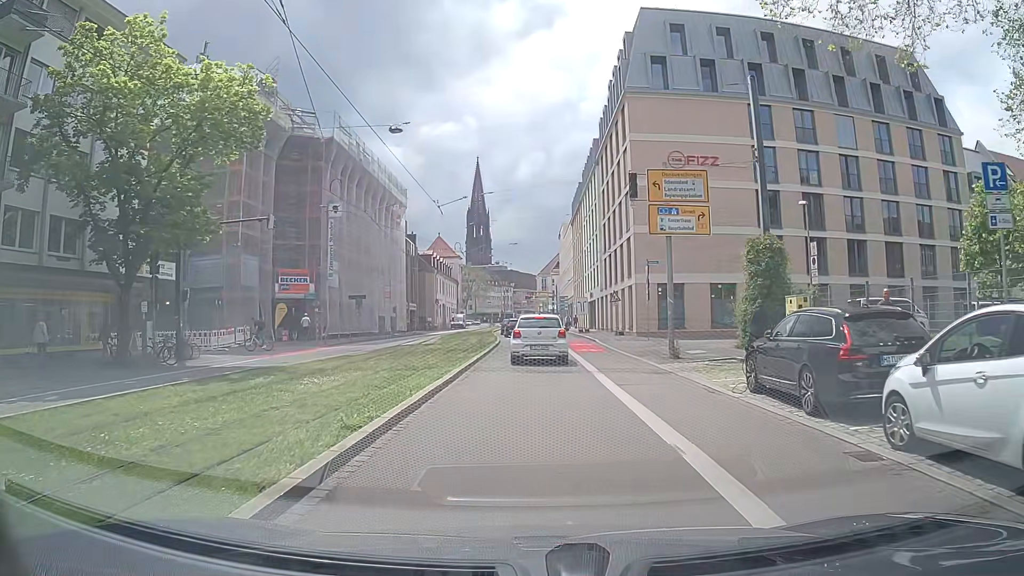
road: primary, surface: asphalt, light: Day
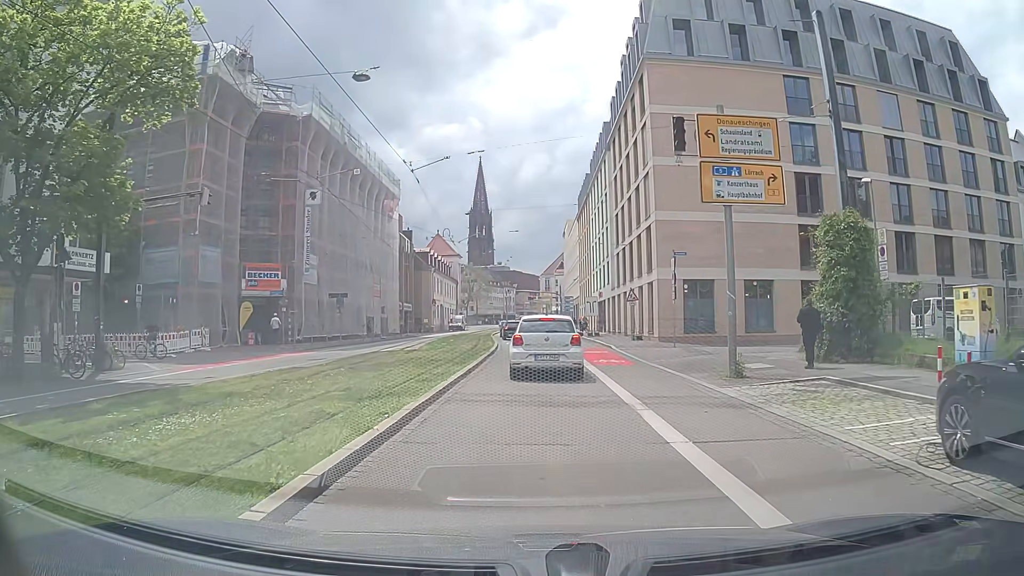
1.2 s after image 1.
(-0.1, +6.3) m; 0°
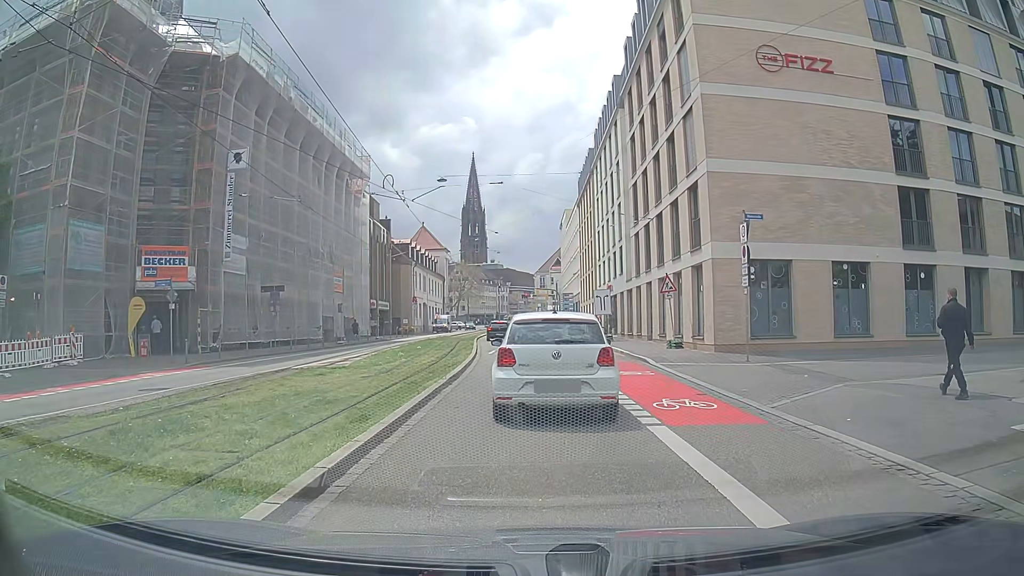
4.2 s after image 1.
(-0.2, +11.5) m; -1°
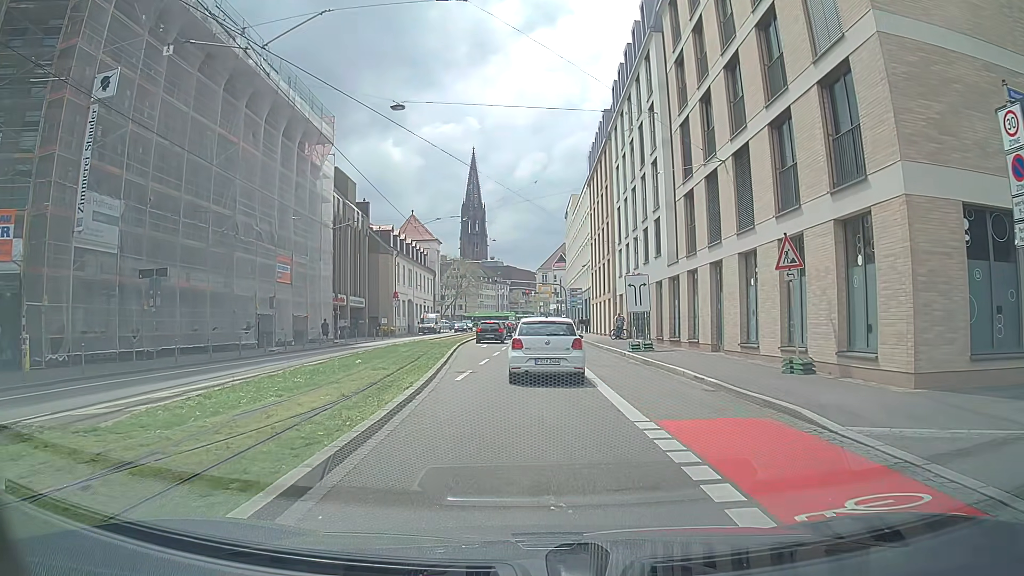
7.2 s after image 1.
(+0.2, +13.3) m; +1°
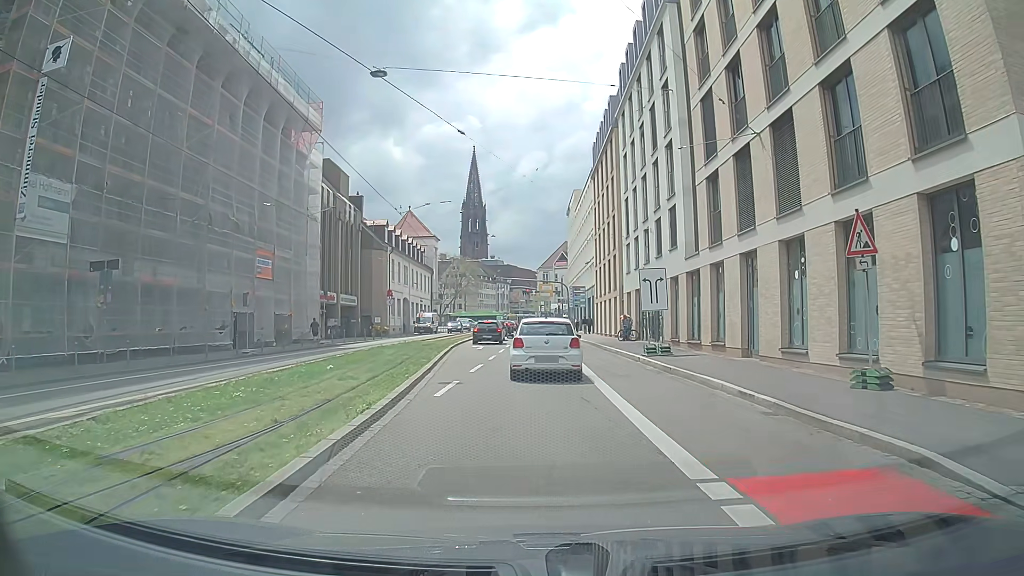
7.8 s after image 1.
(0.0, +3.5) m; -1°
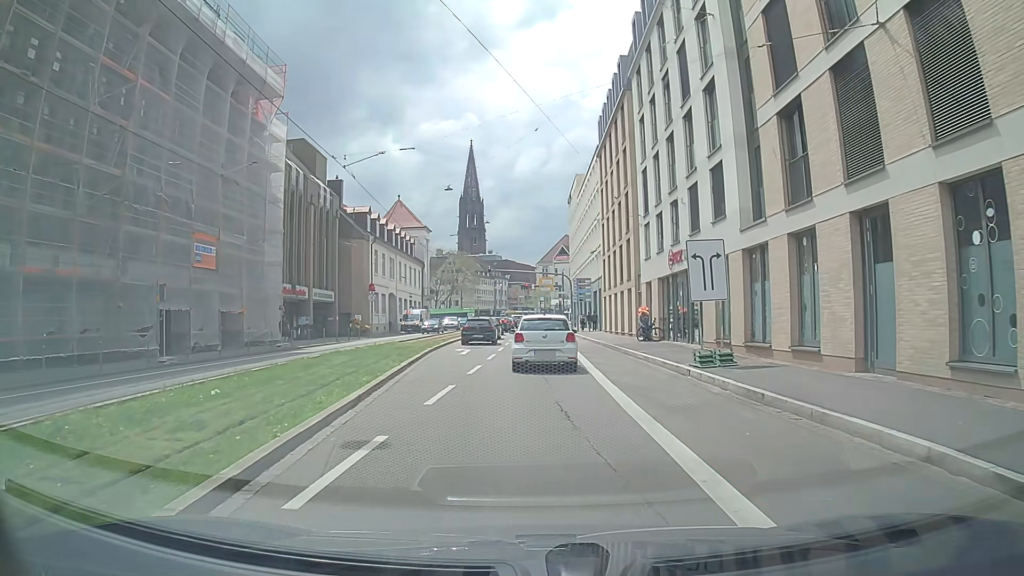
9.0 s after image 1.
(+0.1, +7.7) m; +1°
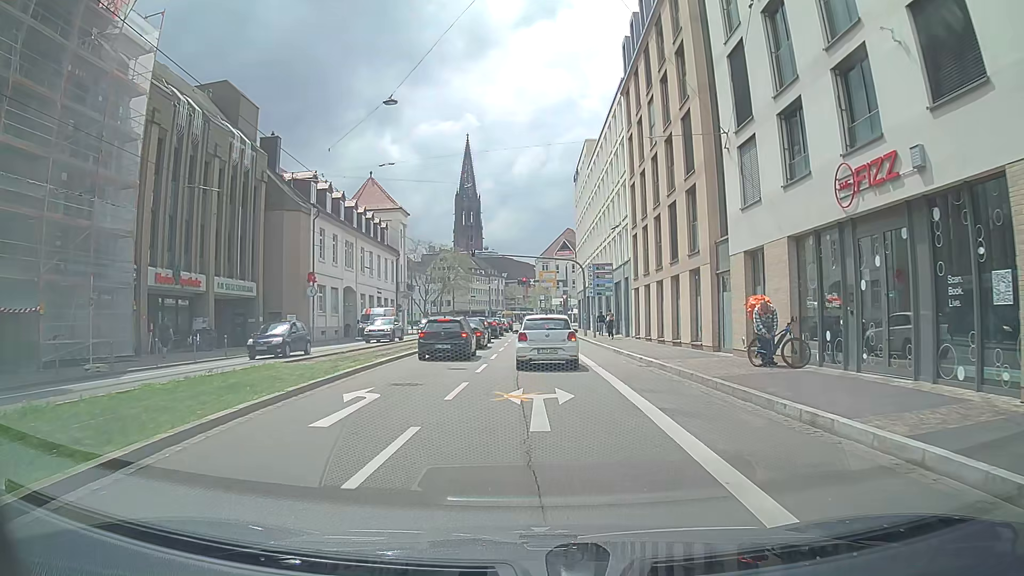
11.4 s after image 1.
(-0.1, +17.4) m; -1°
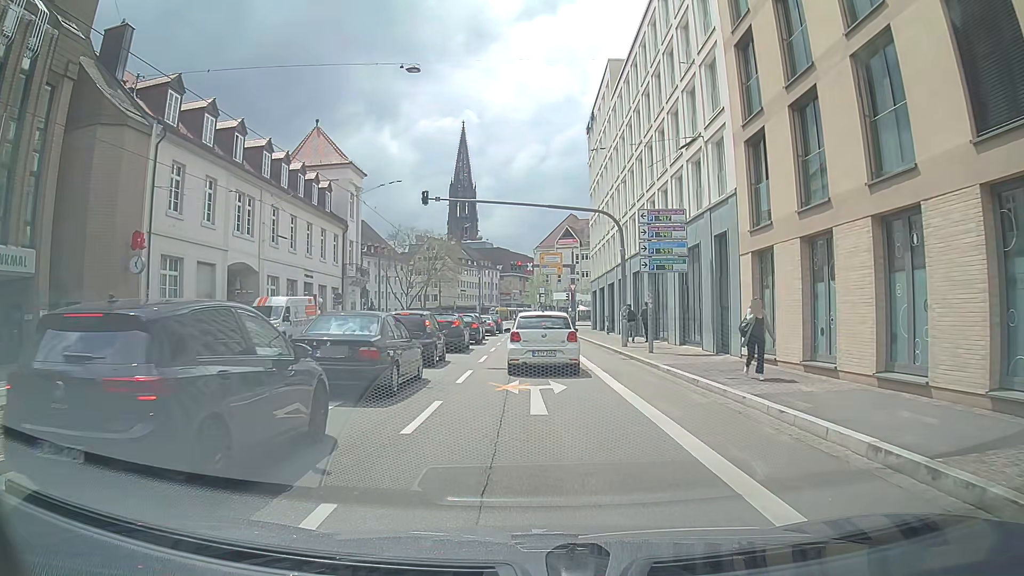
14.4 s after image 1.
(+0.5, +21.6) m; 0°
